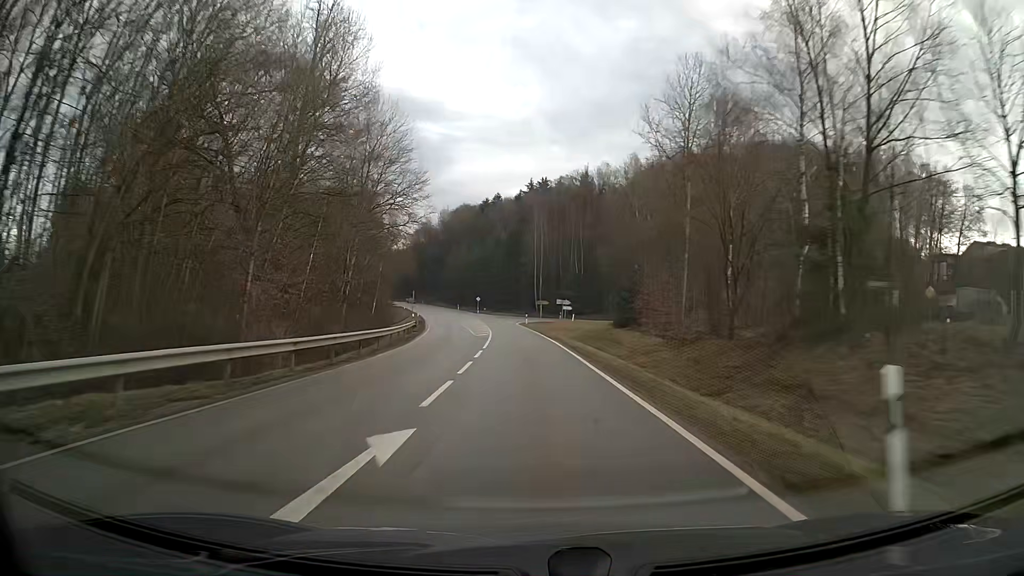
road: secondary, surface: asphalt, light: Day
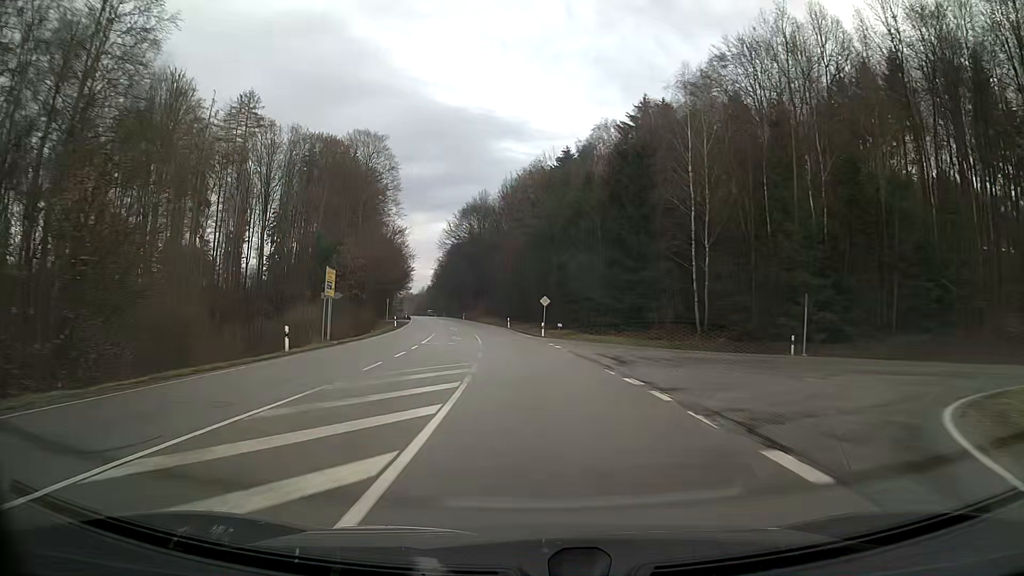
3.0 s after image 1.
(-4.8, +76.7) m; -8°
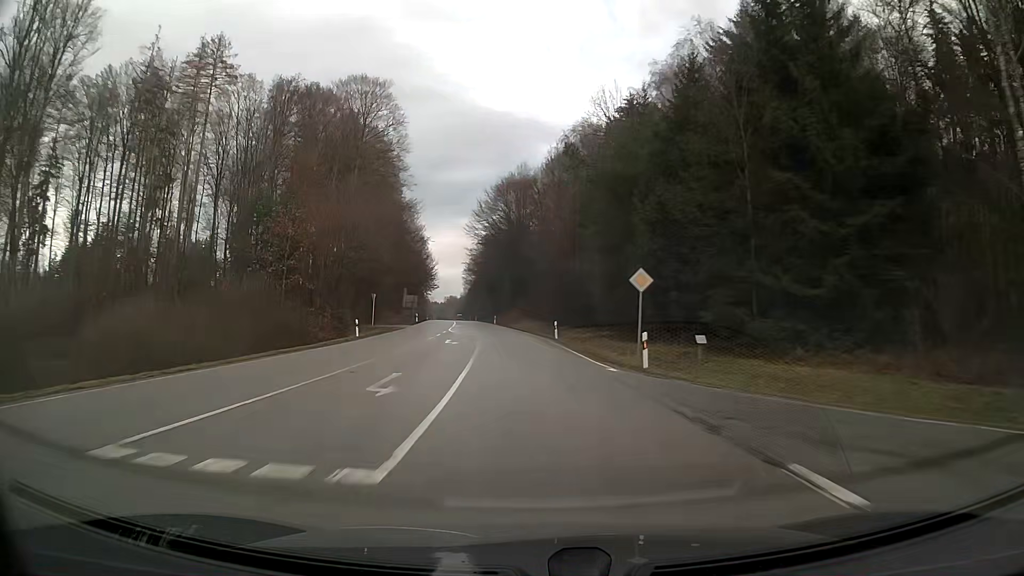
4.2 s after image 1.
(-1.0, +30.6) m; -4°
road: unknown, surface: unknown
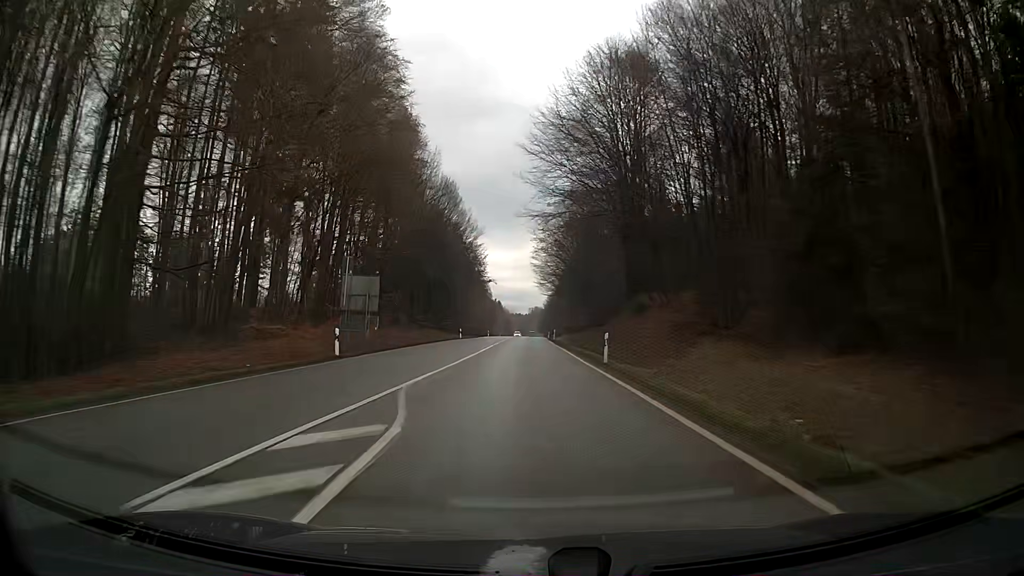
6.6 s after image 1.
(-4.0, +61.2) m; -7°
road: secondary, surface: asphalt
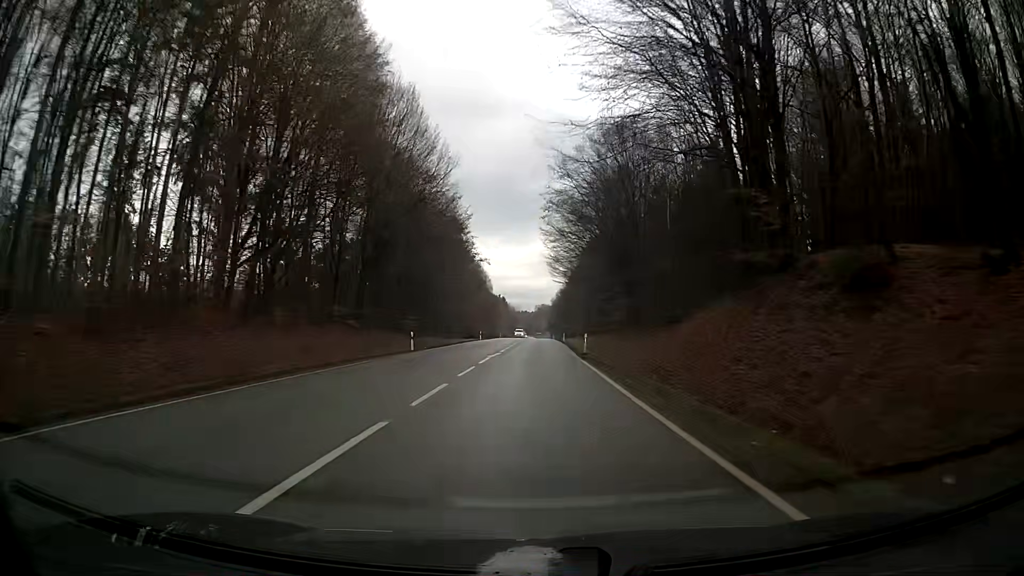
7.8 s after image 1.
(-0.1, +30.7) m; 0°
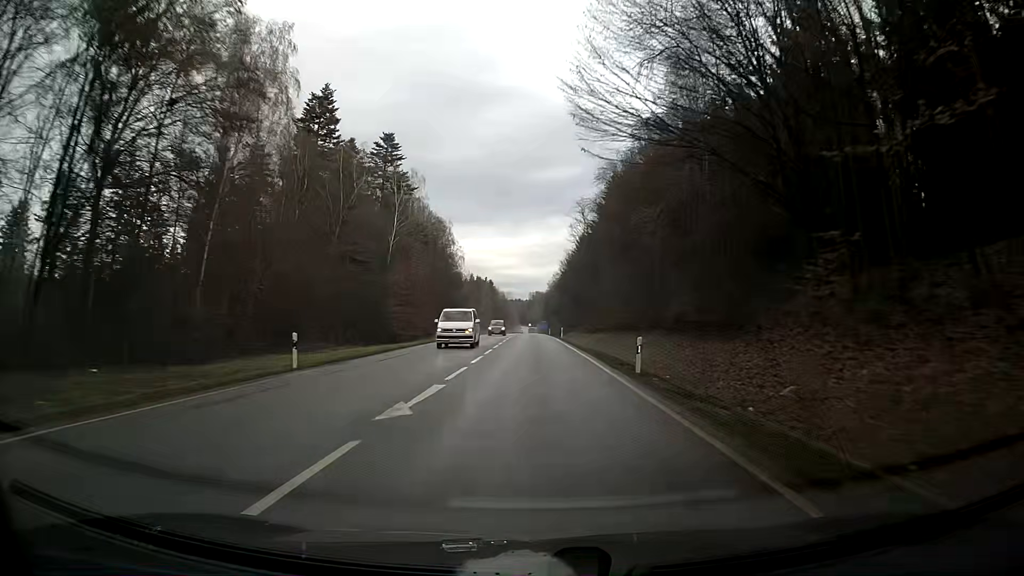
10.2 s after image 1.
(+0.5, +61.9) m; 0°
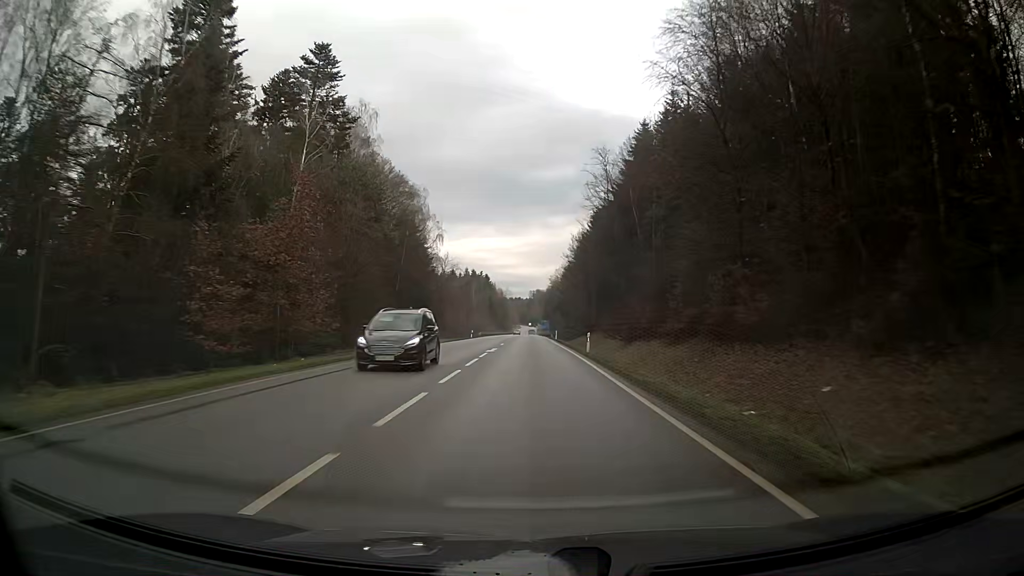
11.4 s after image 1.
(0.0, +31.1) m; 0°
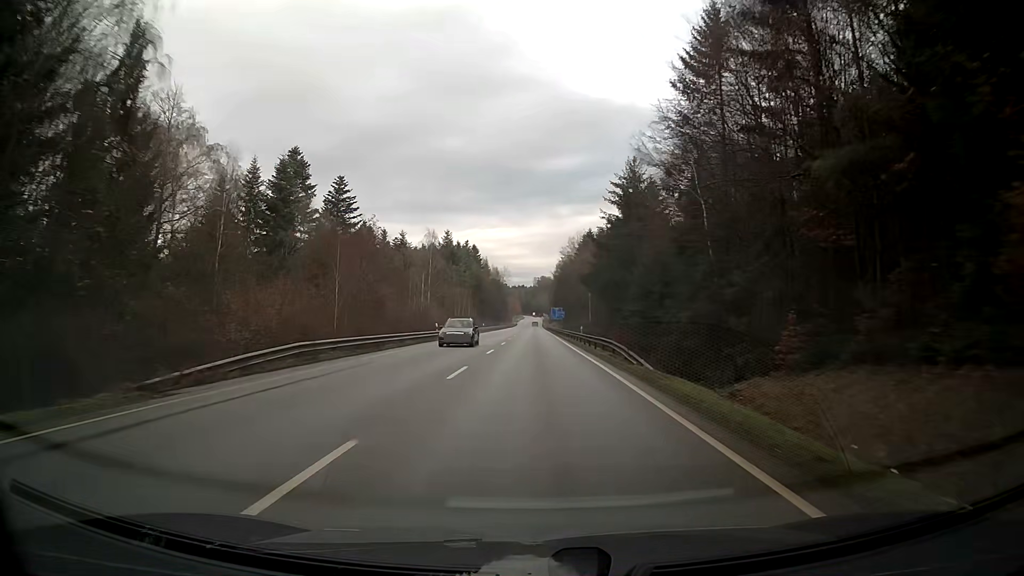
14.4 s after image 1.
(-0.4, +78.0) m; -1°
(0, +10) (0, +20) (0, +30) (0, +40) (0, +50) (0, +60) (0, +70) (0, +80) (0, +90) (0, +100) m
